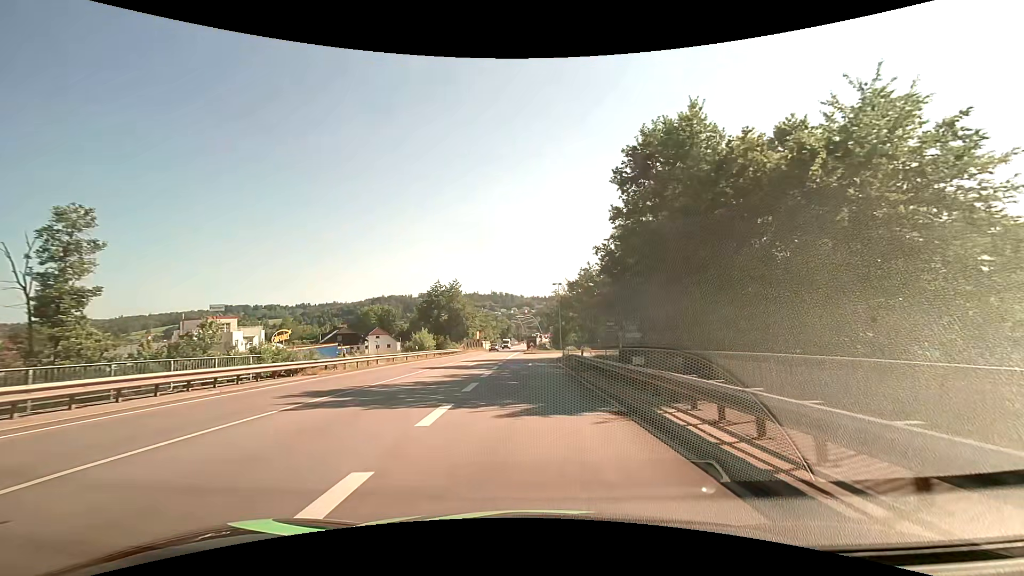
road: primary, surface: asphalt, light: Day
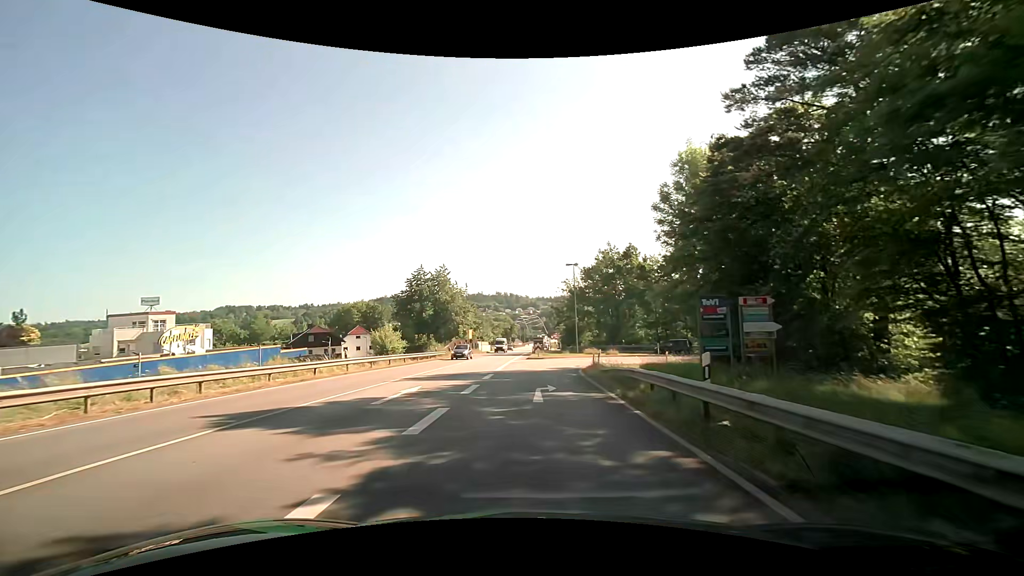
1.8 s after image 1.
(-0.1, +18.8) m; -1°
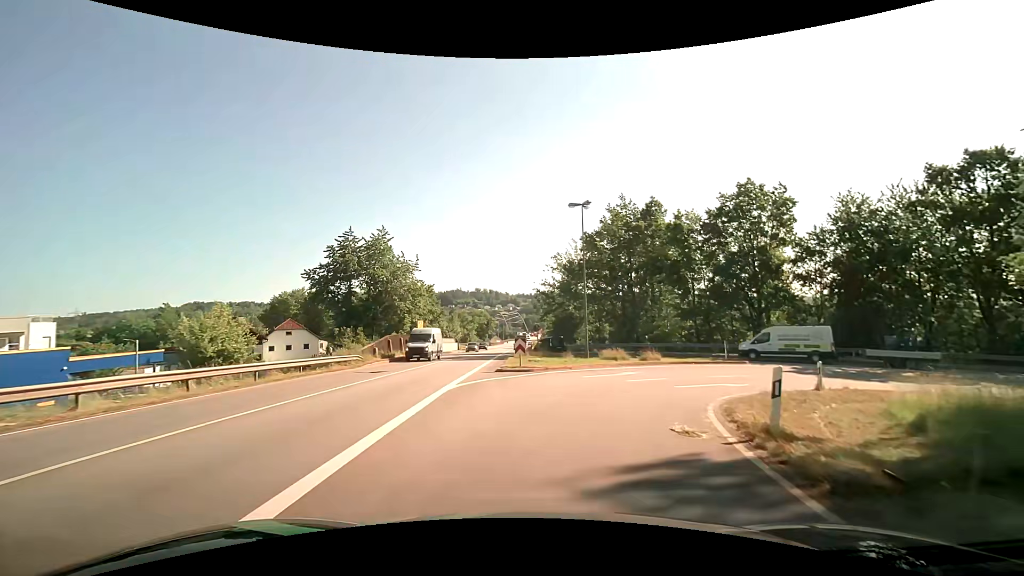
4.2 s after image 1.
(+0.1, +23.3) m; +2°
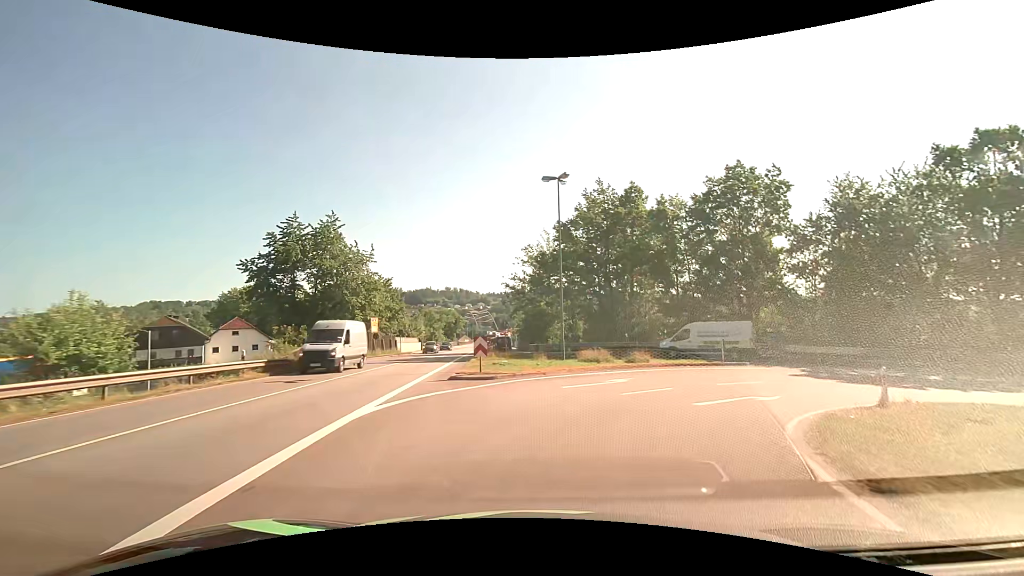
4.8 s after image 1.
(+0.1, +5.1) m; +4°
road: primary_link
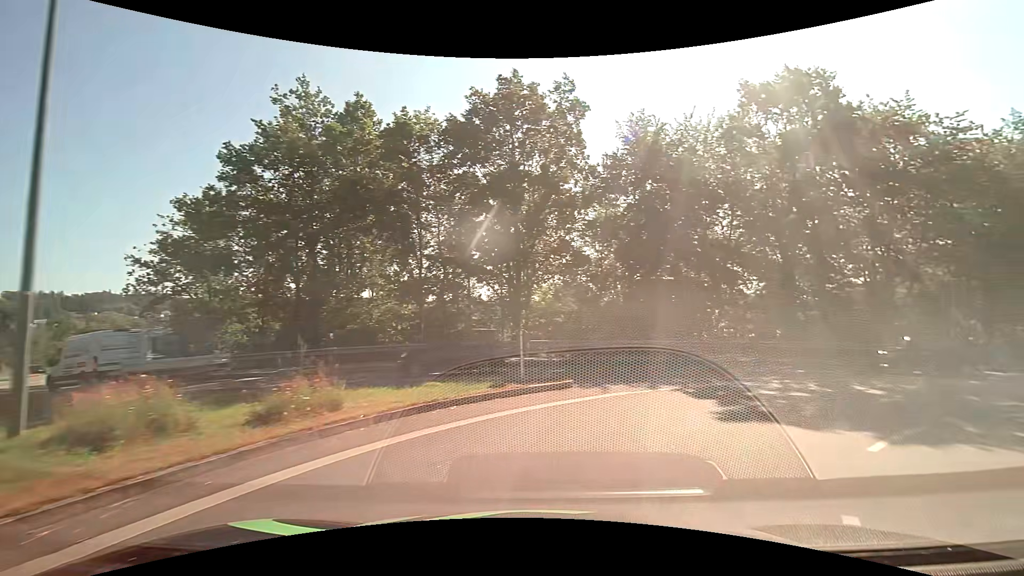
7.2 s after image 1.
(+3.4, +17.3) m; +28°
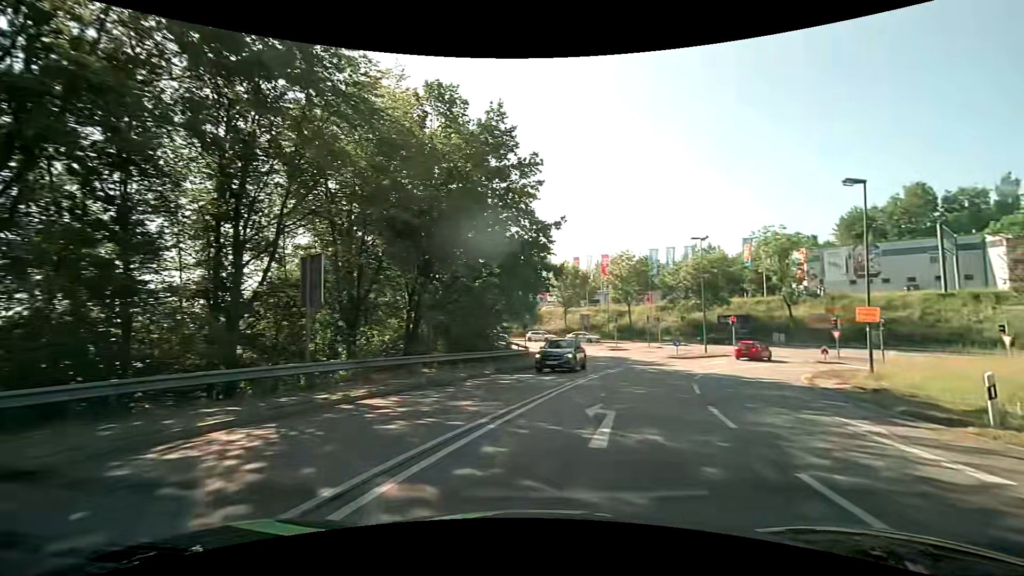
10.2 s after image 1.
(+9.4, +15.0) m; +64°
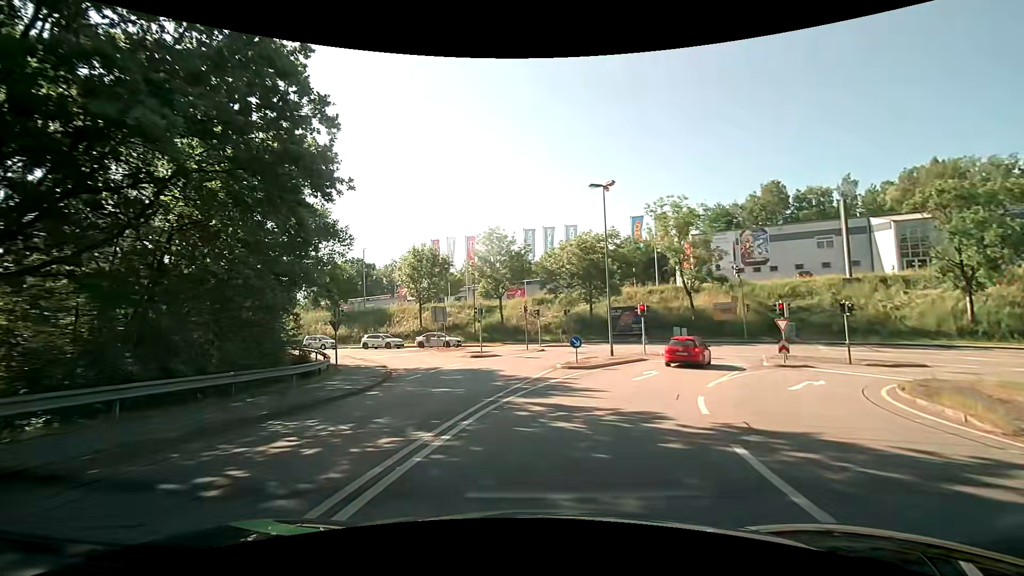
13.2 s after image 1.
(+3.1, +17.1) m; +15°
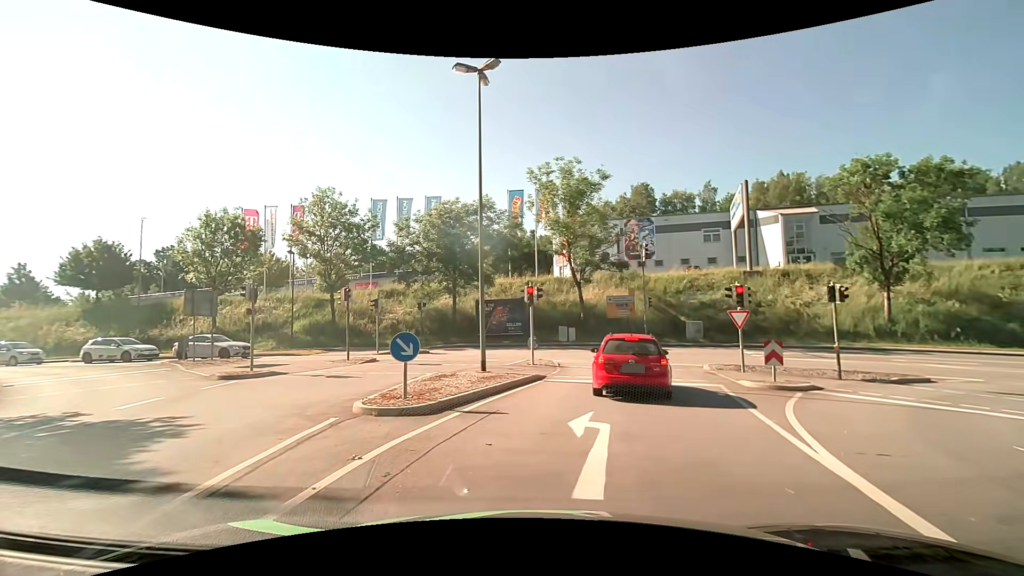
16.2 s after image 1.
(+1.4, +13.1) m; +15°
